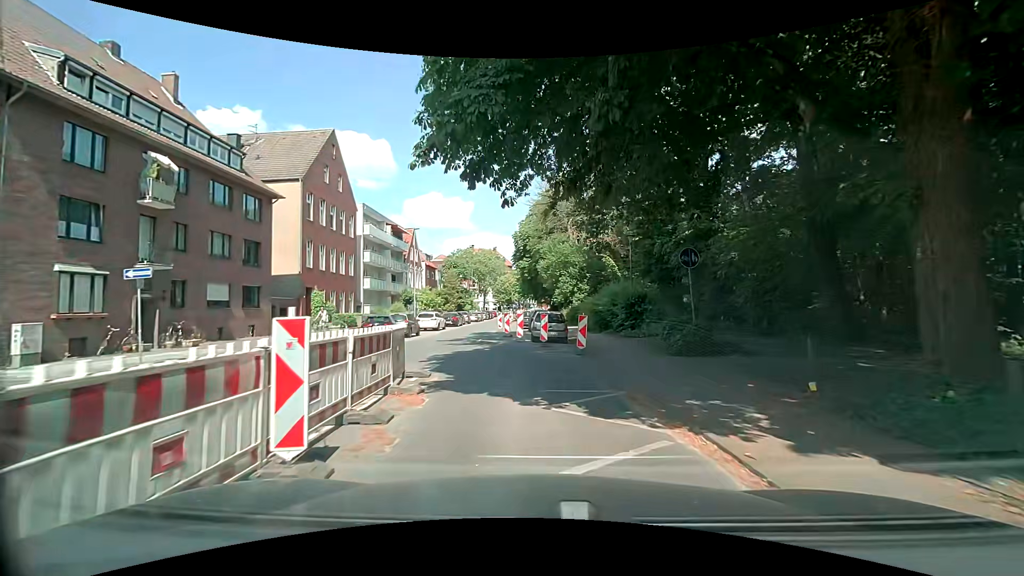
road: secondary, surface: asphalt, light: Day
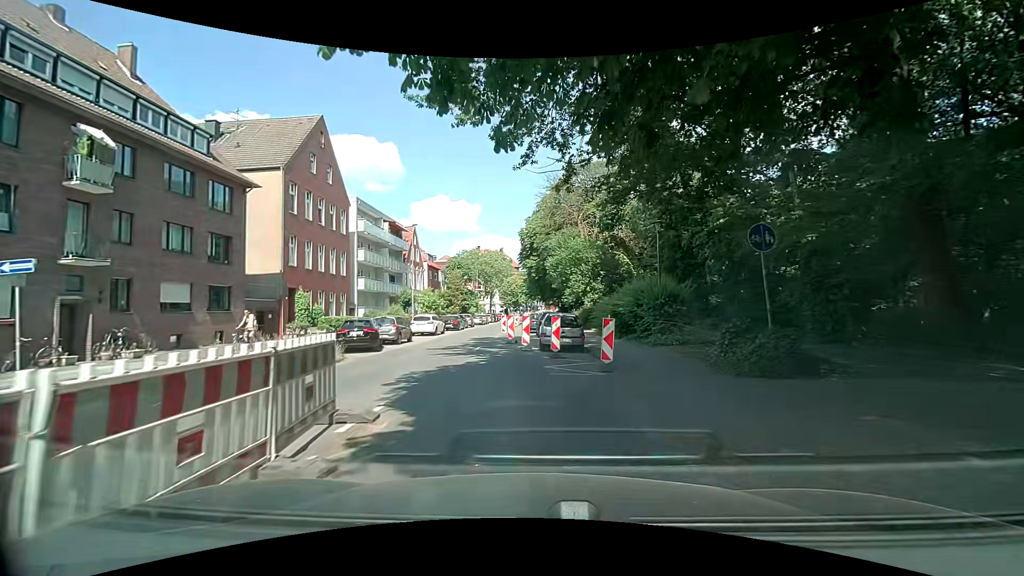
(0.0, +4.1) m; -1°
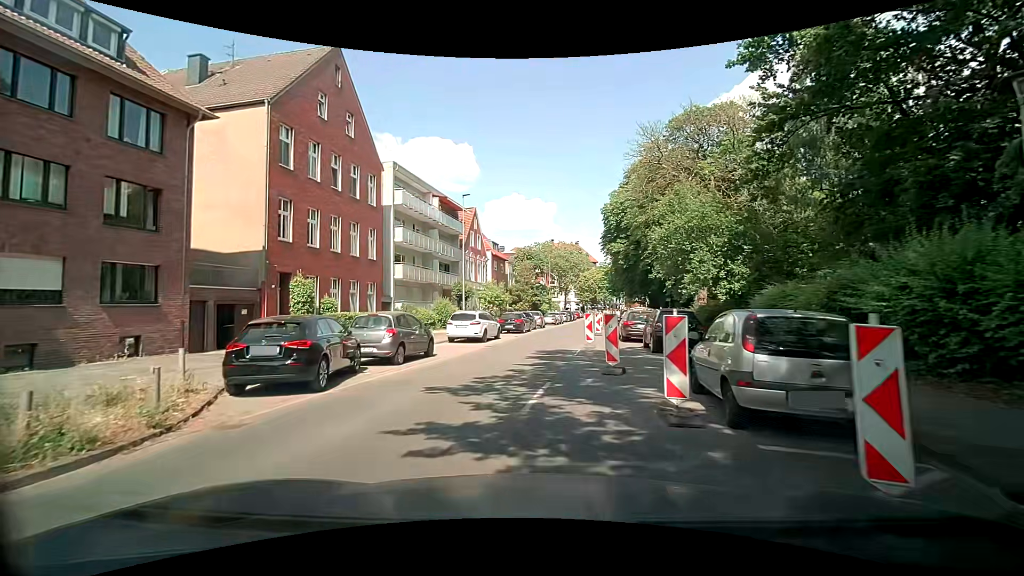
(-0.9, +12.2) m; -11°
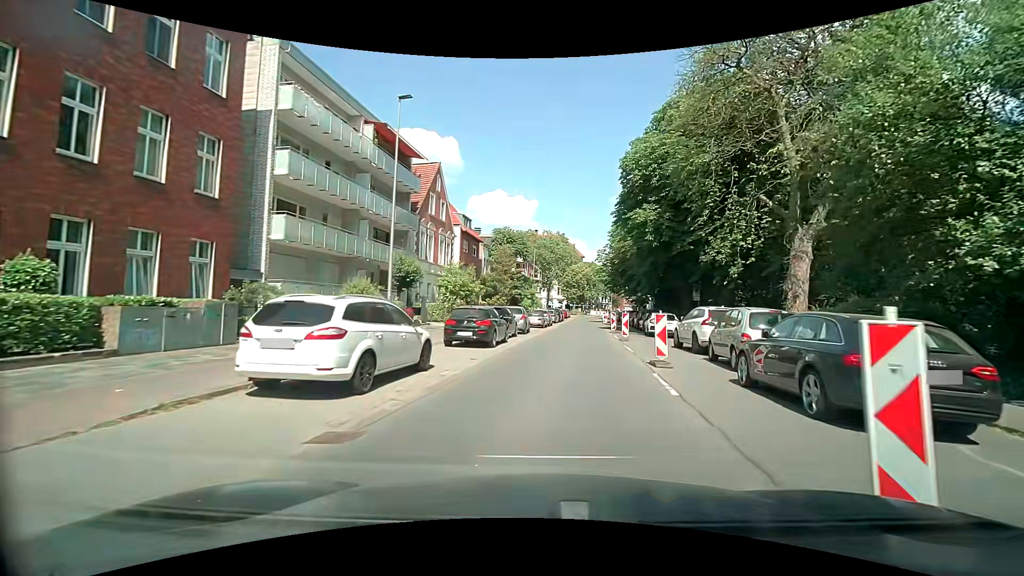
(+0.5, +16.2) m; +4°
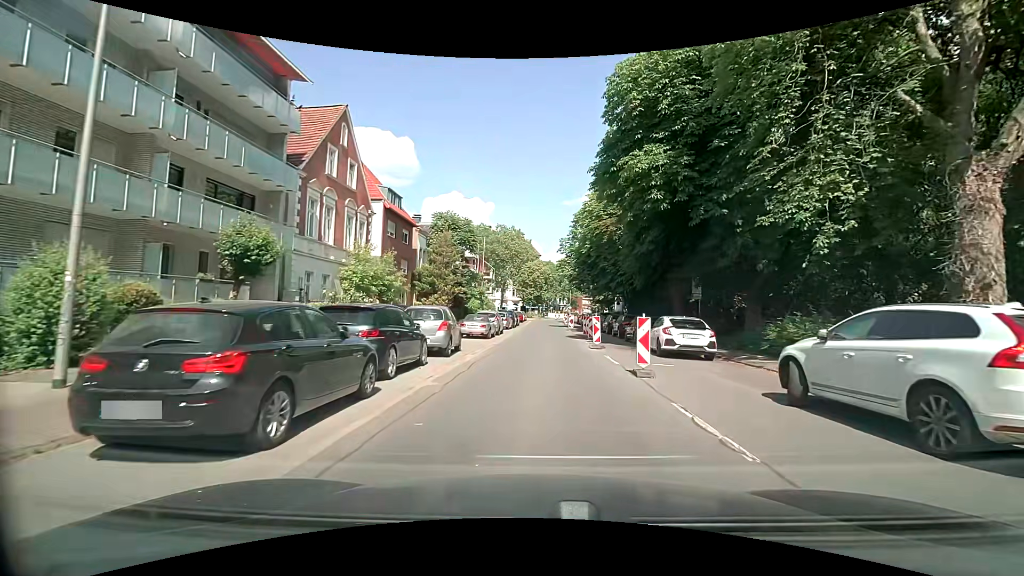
(+0.8, +12.3) m; +6°
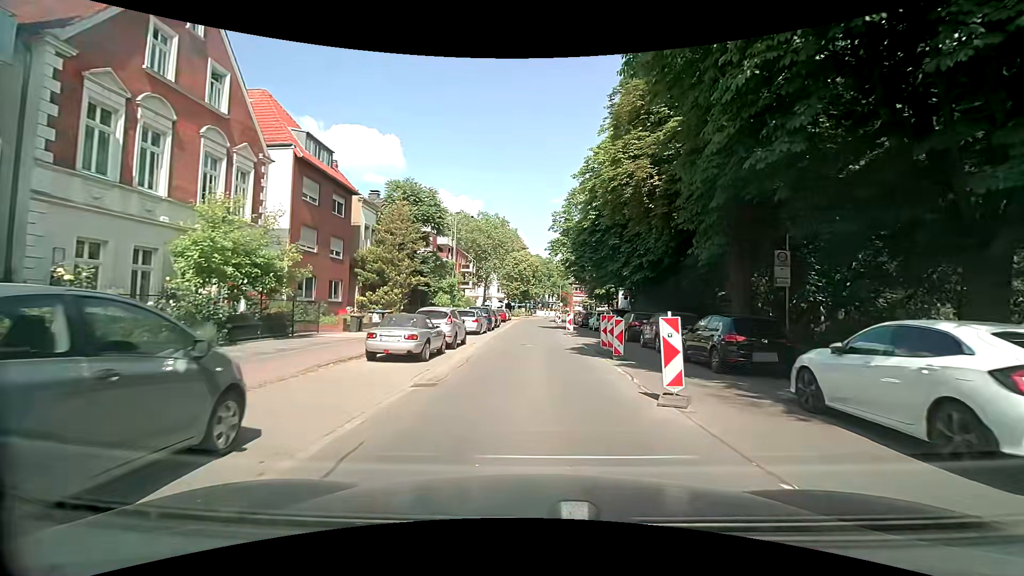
(+0.1, +12.6) m; 0°
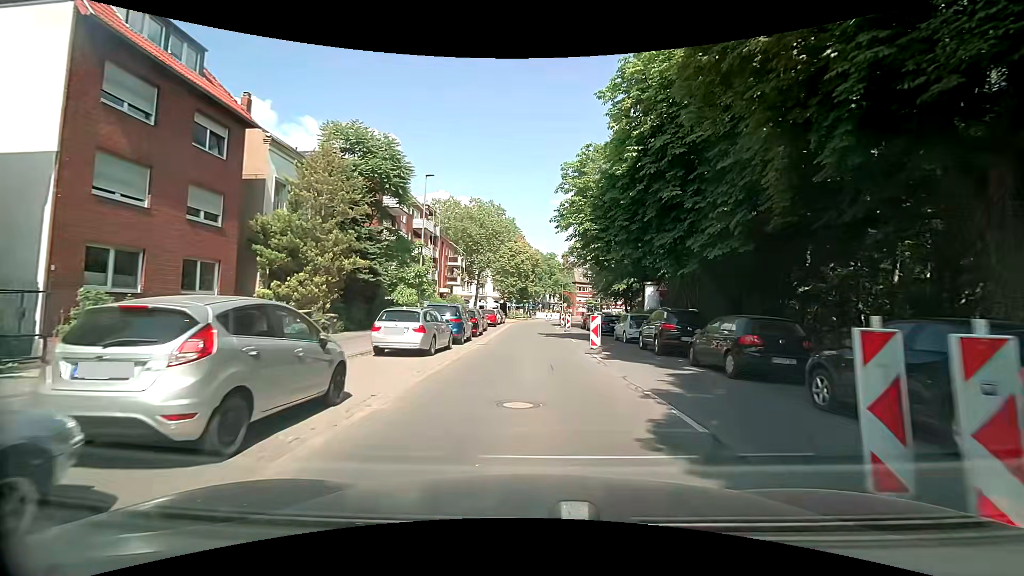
(+0.2, +13.1) m; +1°
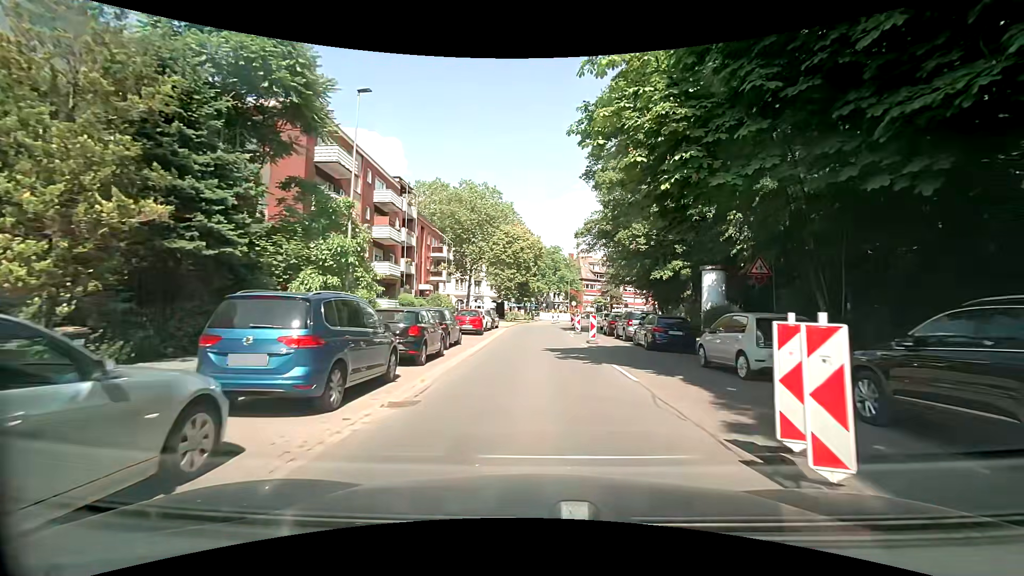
(-0.1, +13.4) m; -1°
(0, +10) (0, +20) (0, +30) (+1, +40) (+3, +50) (+6, +59) (+9, +69) (+13, +78) (+17, +87) (+21, +96) m
